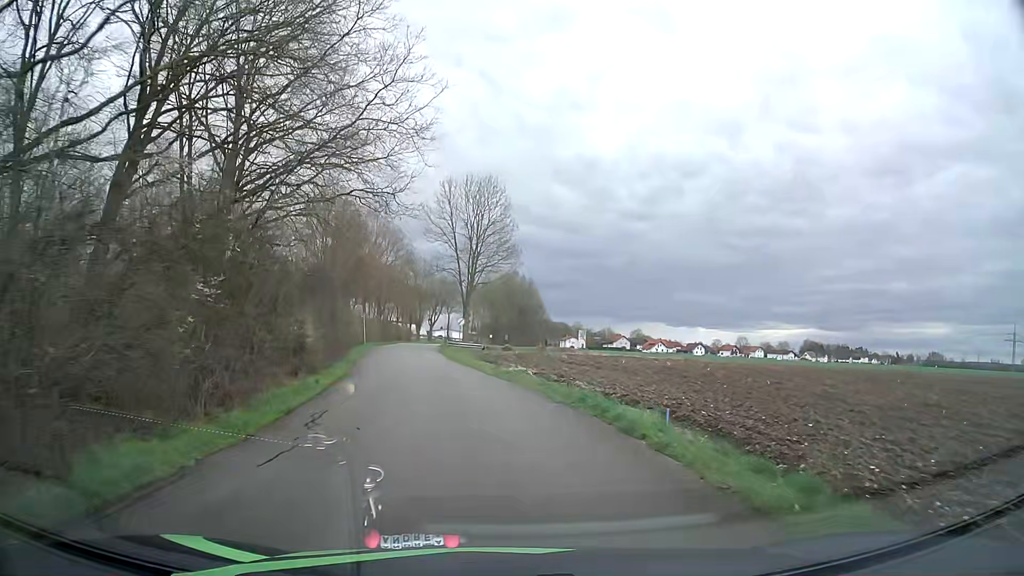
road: unclassified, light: Day
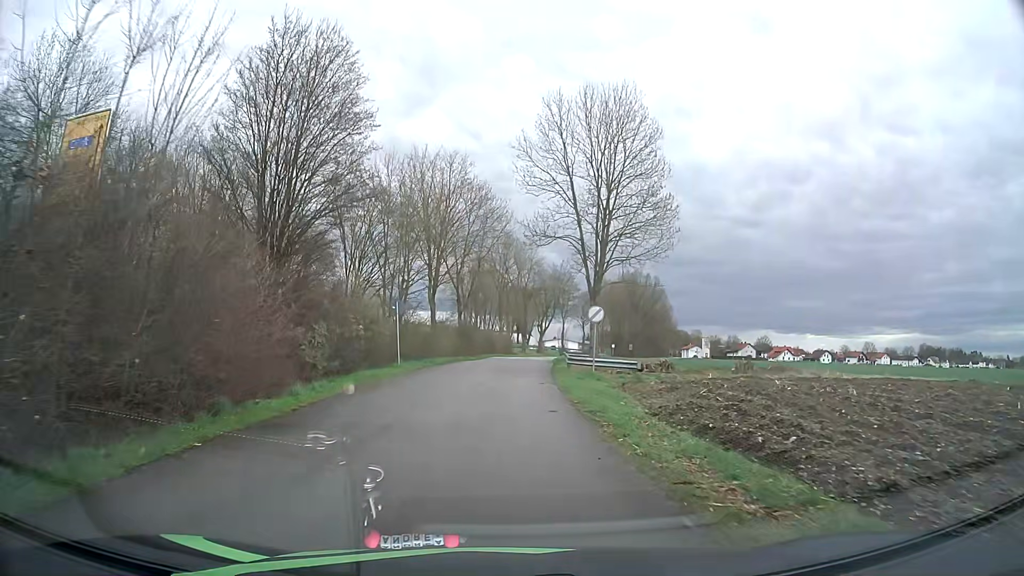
(-2.7, +28.5) m; -10°
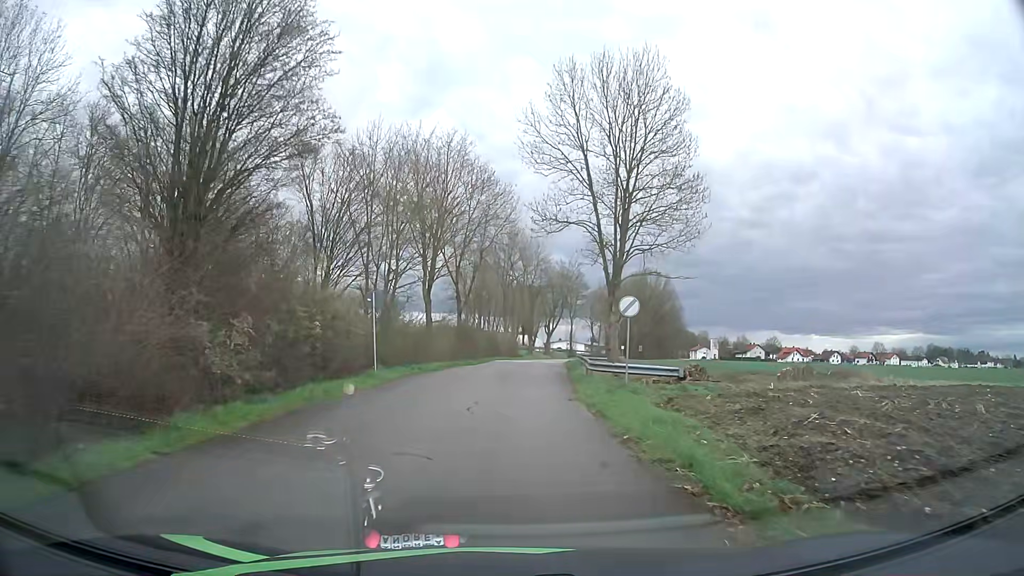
(0.0, +6.0) m; -1°
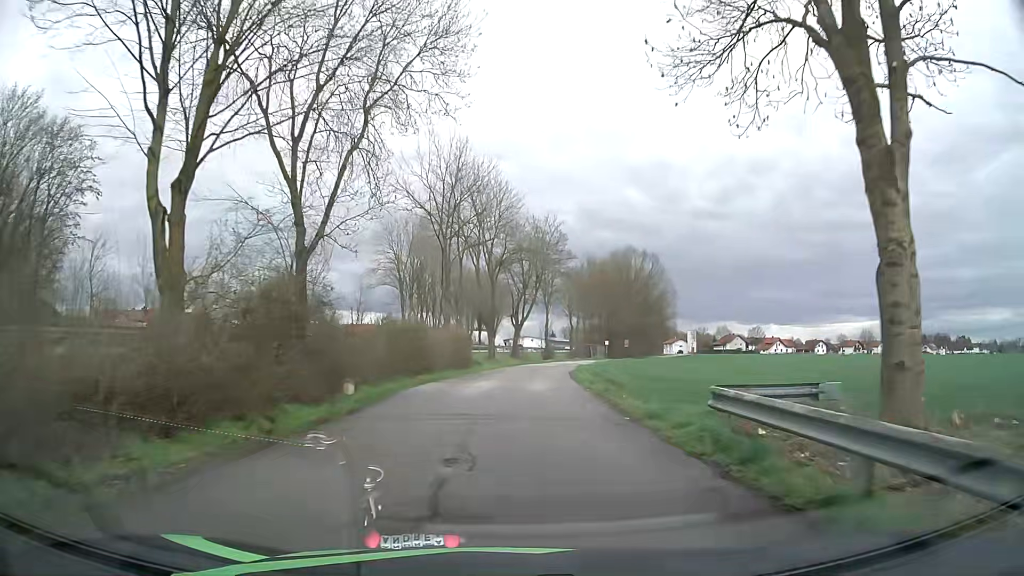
(+0.8, +31.3) m; +4°
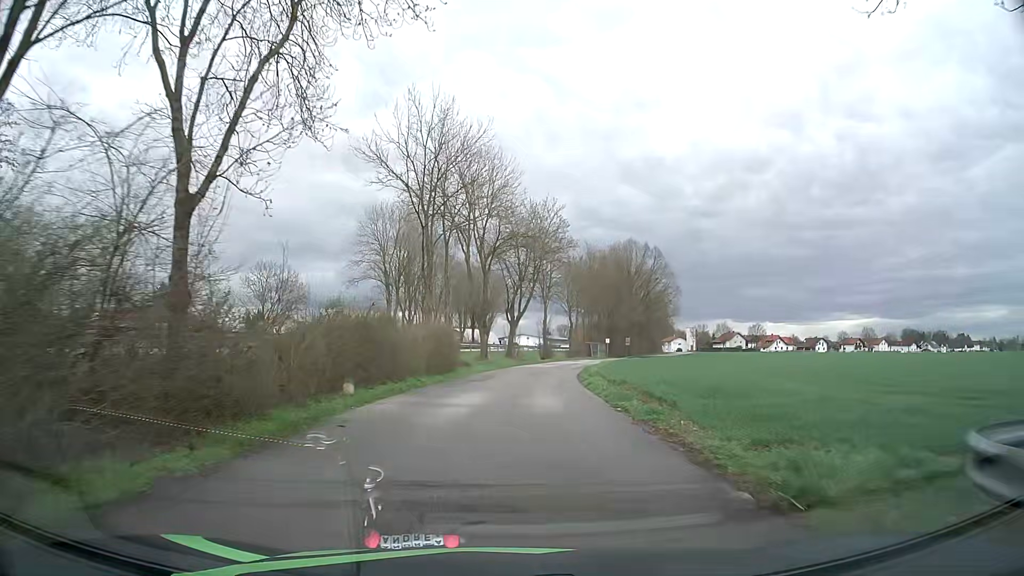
(0.0, +6.6) m; 0°
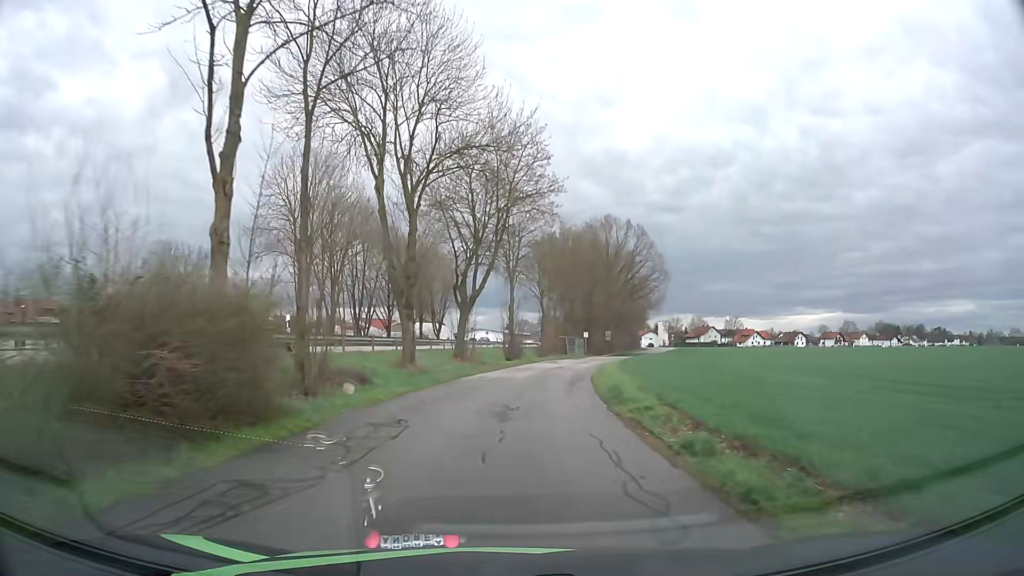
(+0.5, +20.7) m; +3°
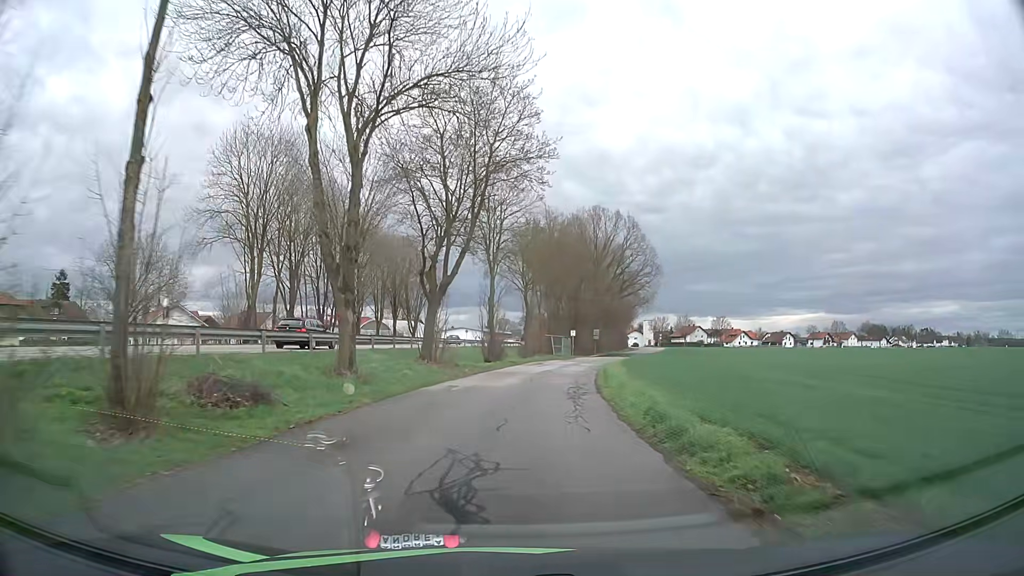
(+0.1, +7.2) m; +1°
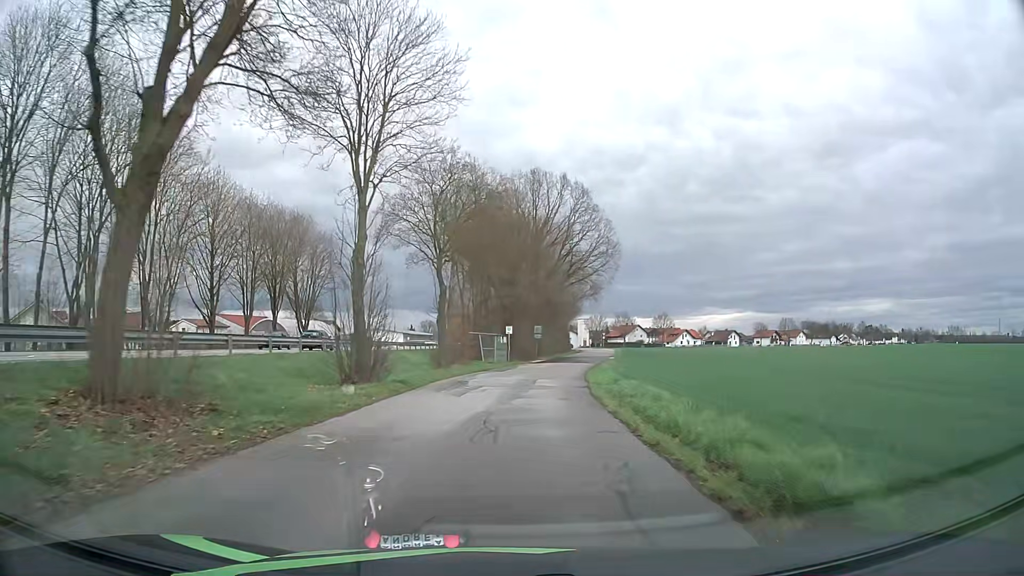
(+1.2, +22.4) m; +6°
(0, +10) (+1, +20) (+2, +30) (+3, +40) (+5, +50) (+7, +60) (+9, +69) (+11, +79) (+13, +89) (+14, +99) m
